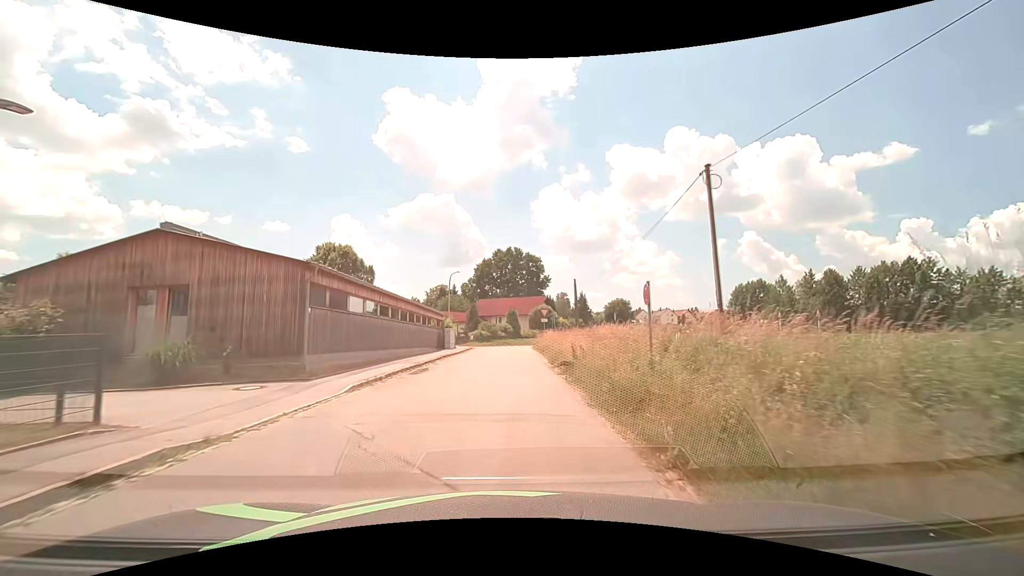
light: Day
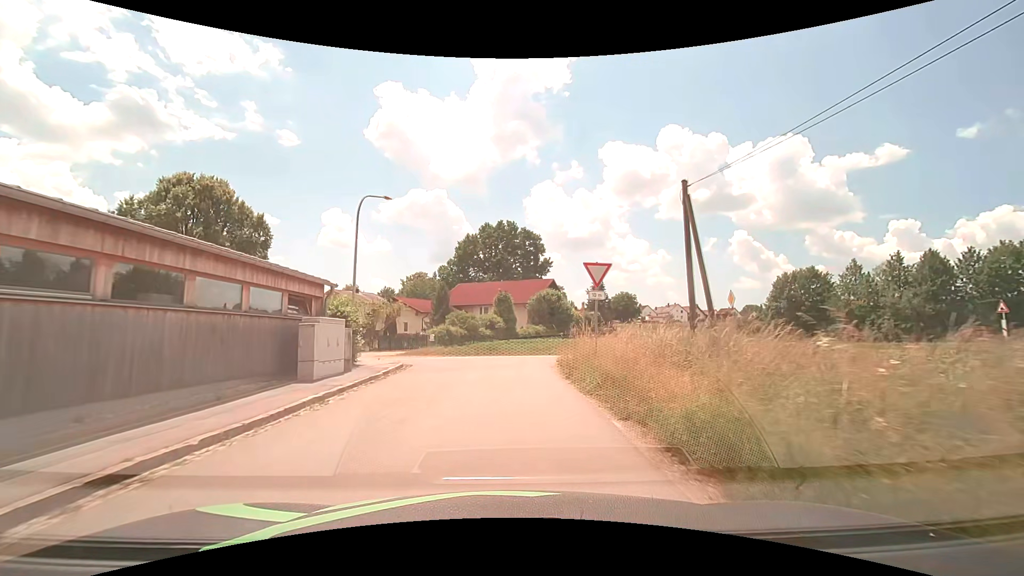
(0.0, +27.1) m; 0°
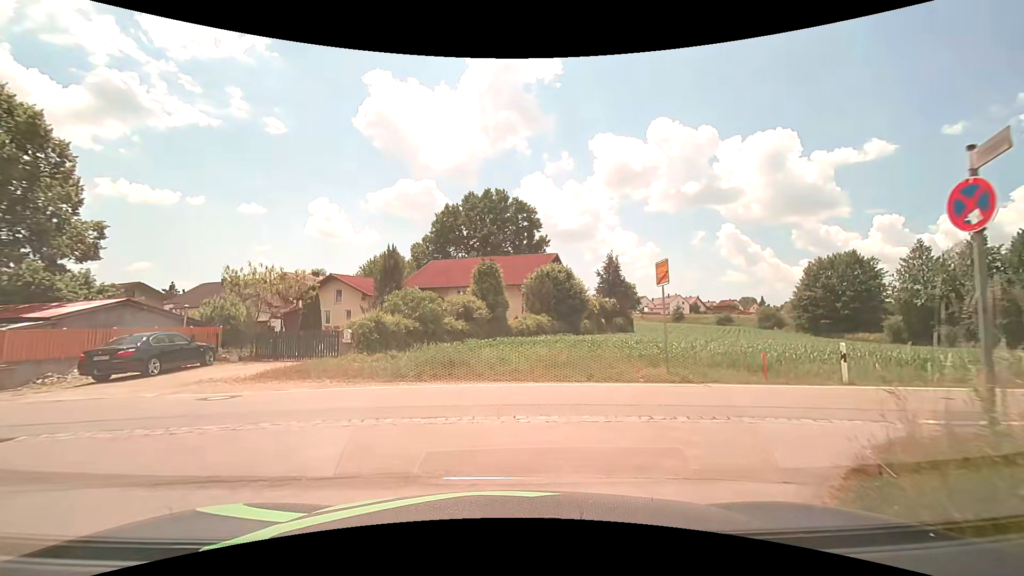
(+0.1, +16.7) m; +2°
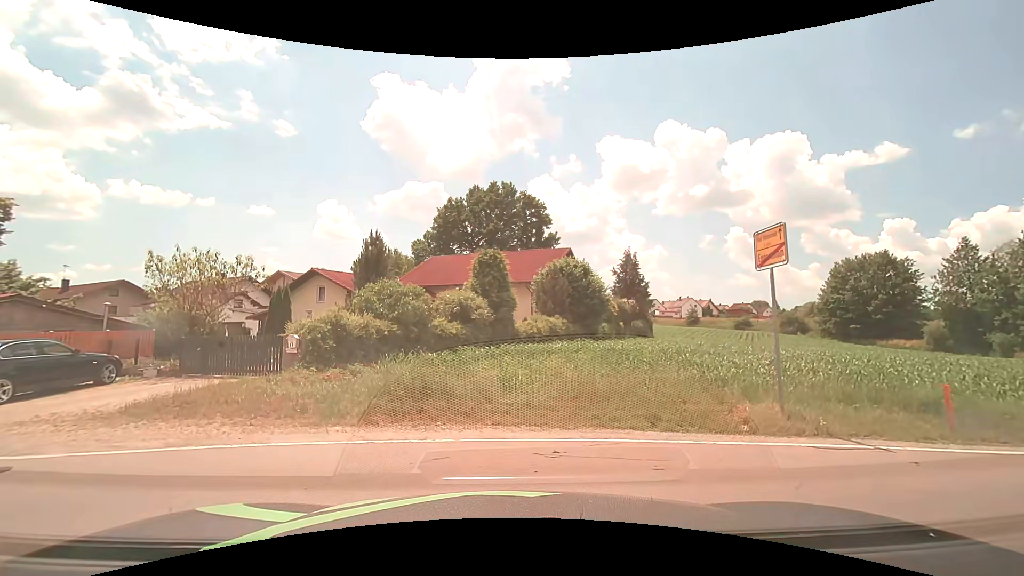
(0.0, +4.9) m; -1°
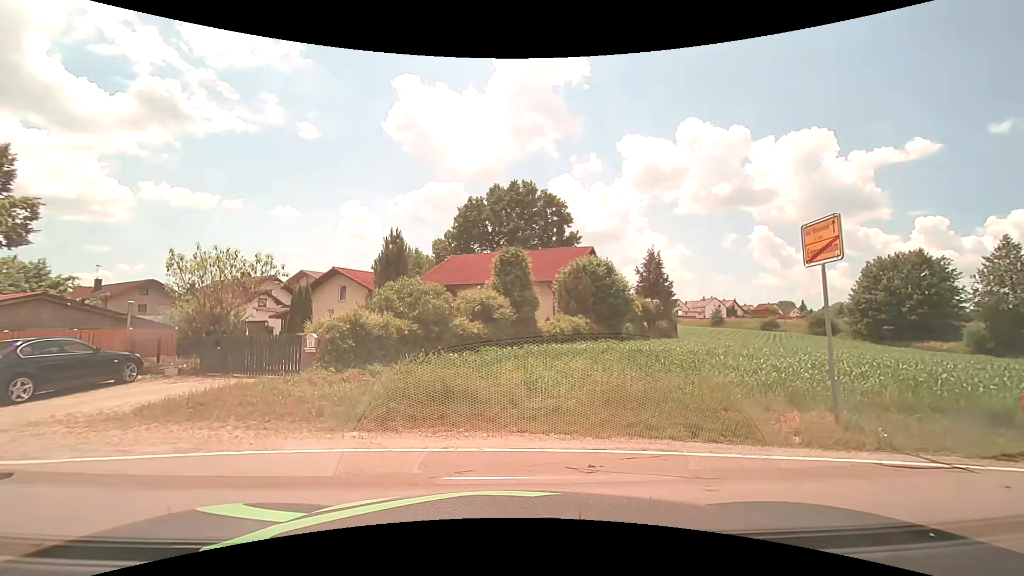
(0.0, +0.5) m; 0°
